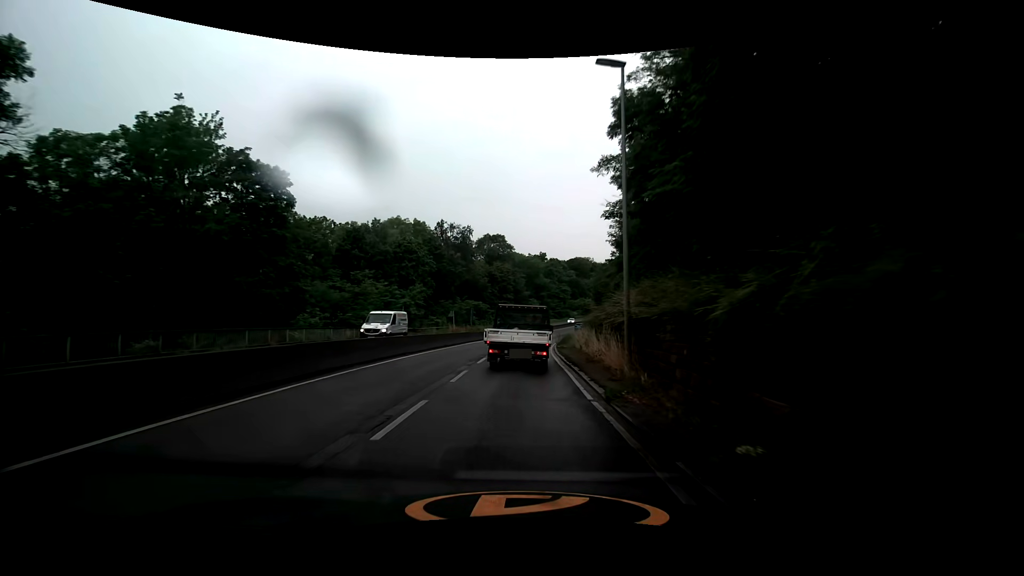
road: trunk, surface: asphalt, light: Day
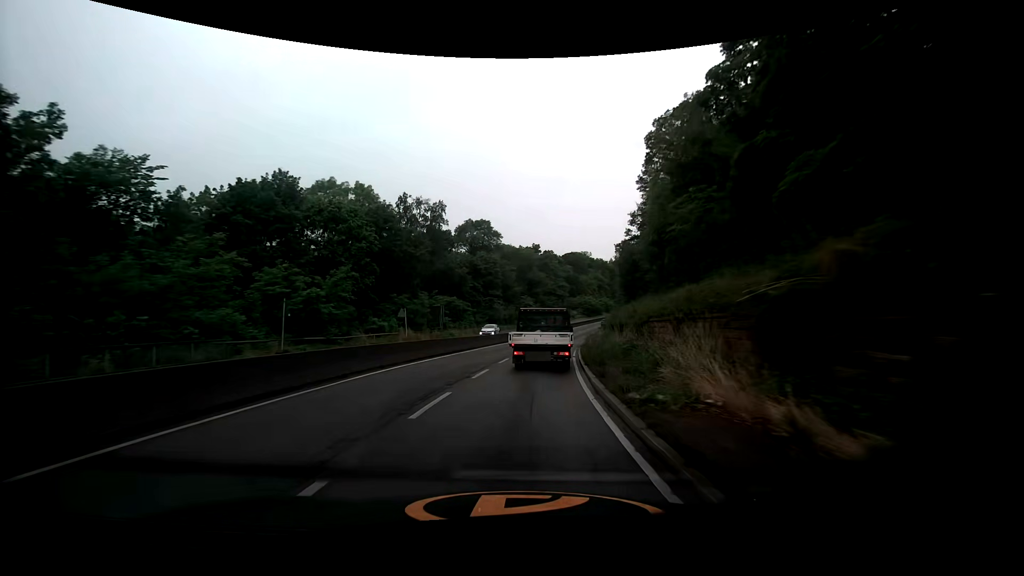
(+0.1, +23.0) m; +1°
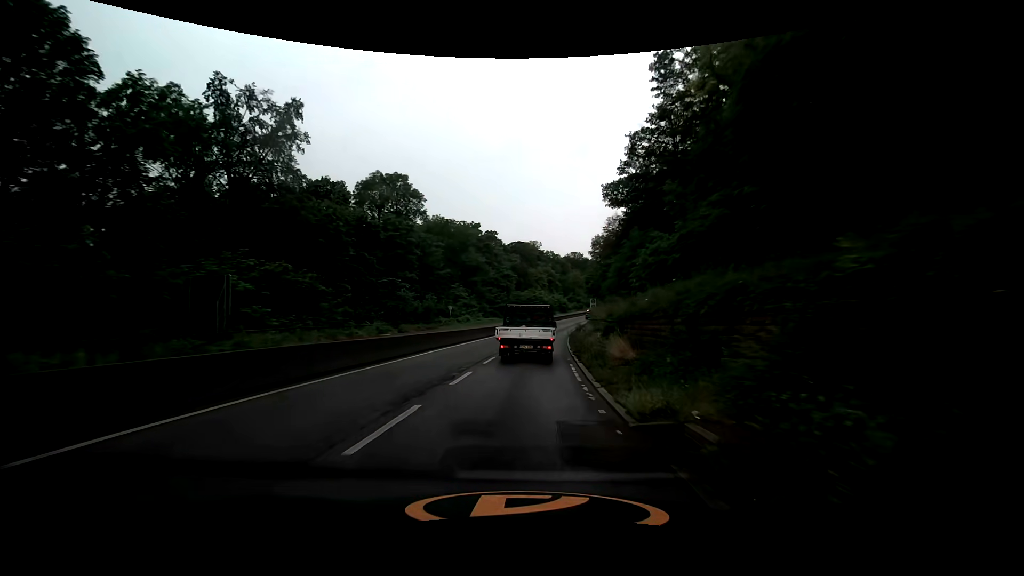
(+1.9, +33.4) m; +6°
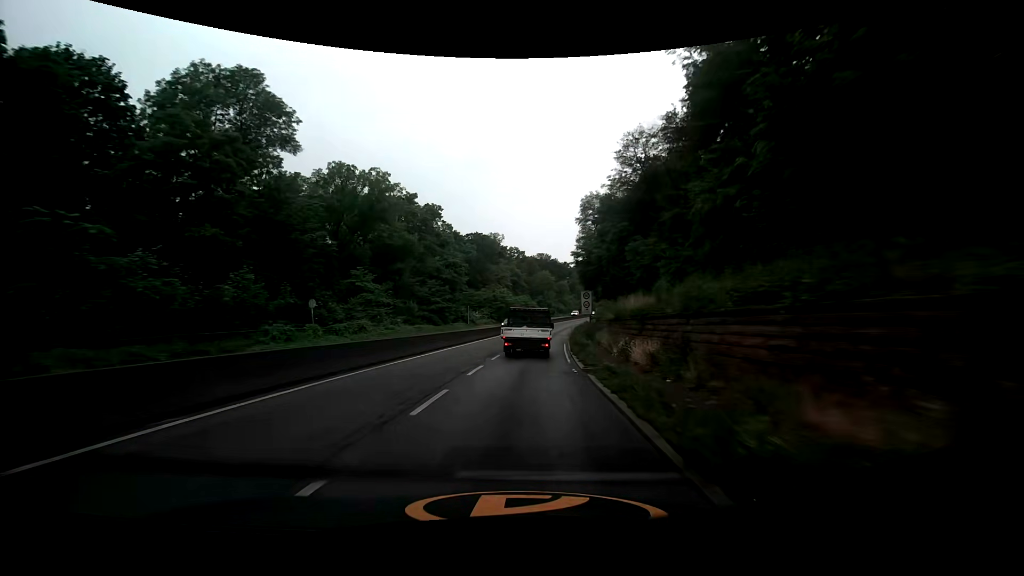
(+1.3, +34.3) m; +4°
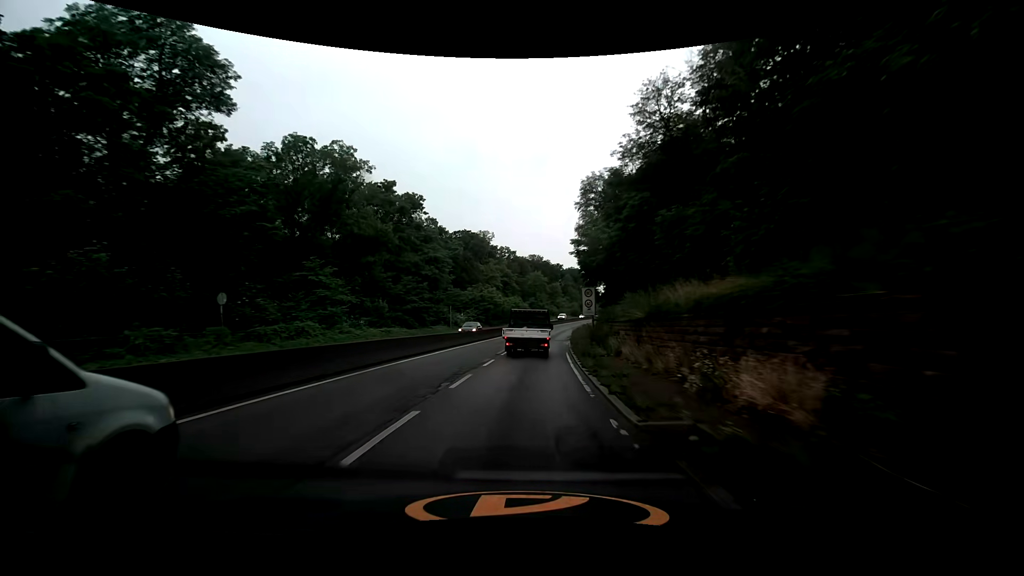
(+0.1, +8.8) m; +1°
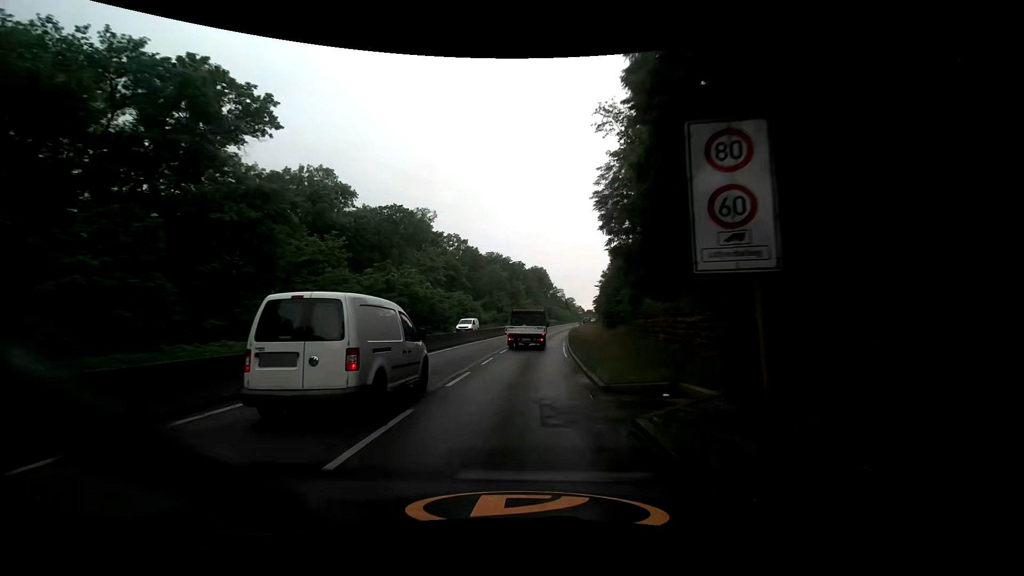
(+1.8, +36.5) m; +5°
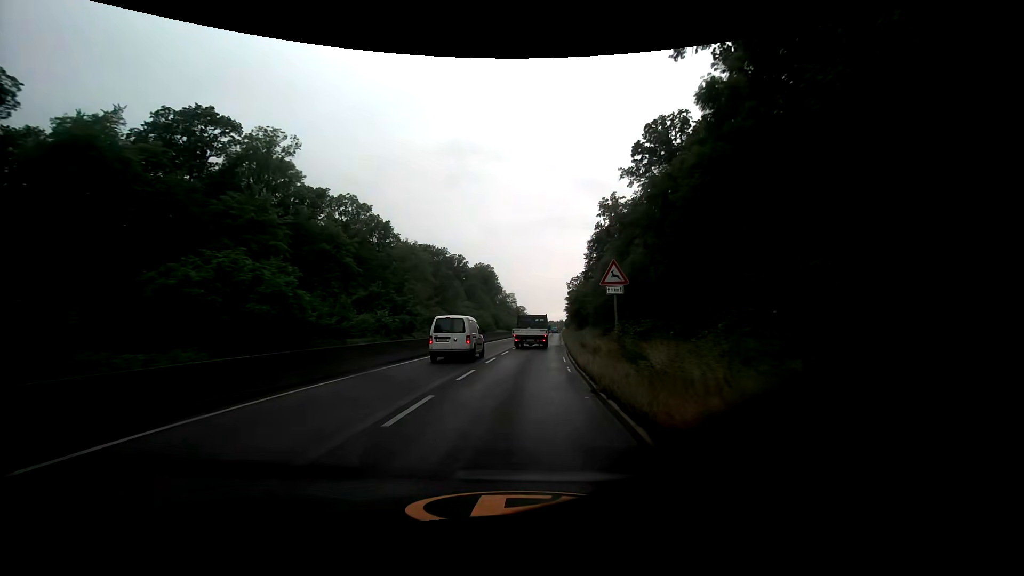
(+2.2, +47.3) m; +6°
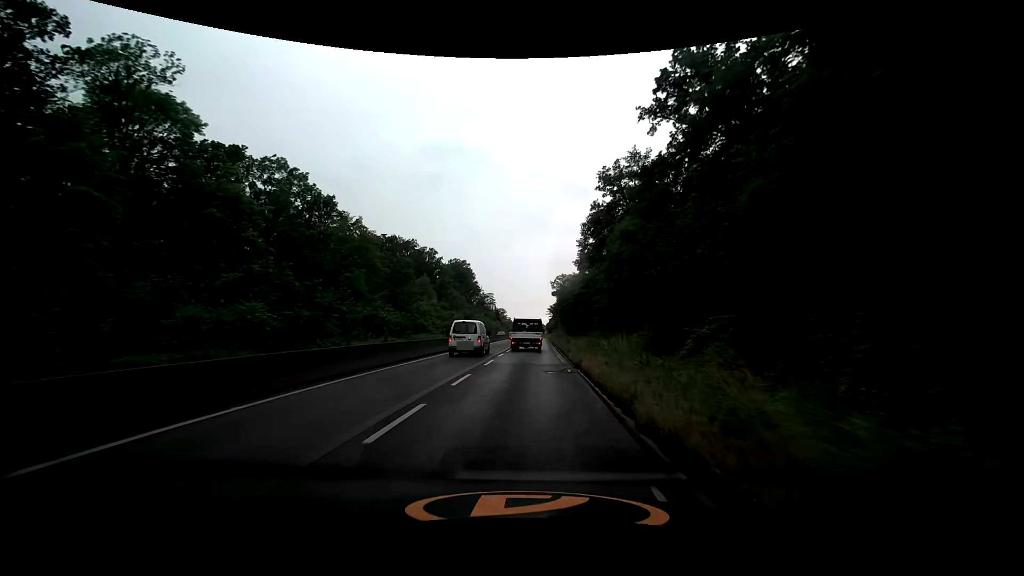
(+0.4, +19.0) m; +2°
(0, +10) (0, +20) (0, +30) (+1, +40) (+1, +50) (+1, +60) (+1, +70) (+2, +80) (+2, +90) (+2, +100) m
